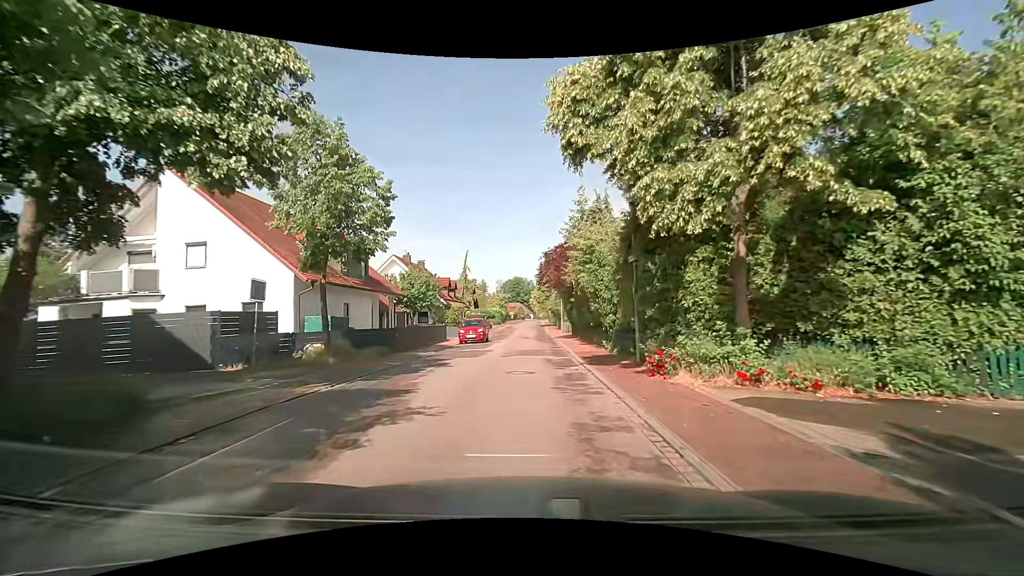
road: residential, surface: asphalt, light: Day
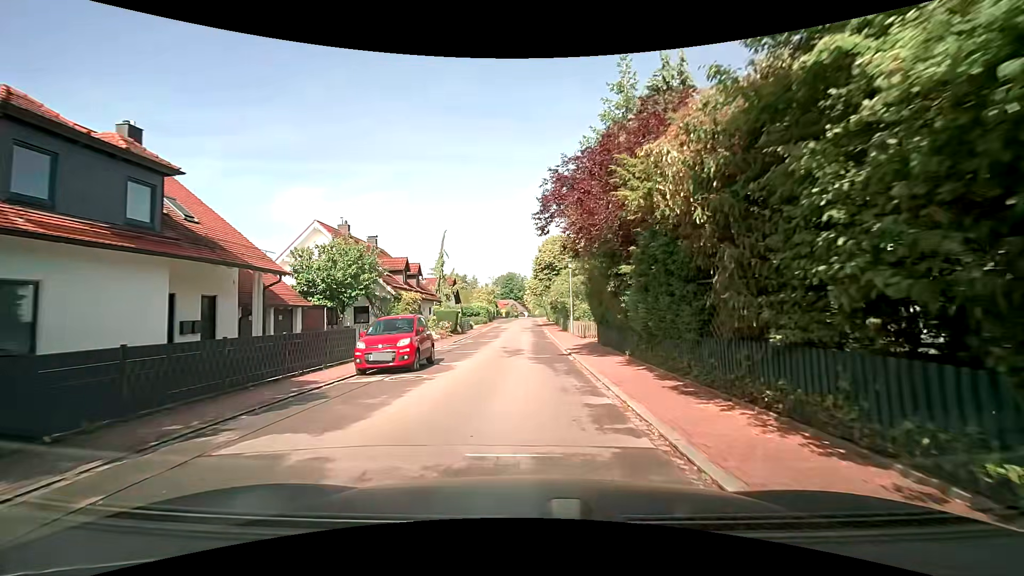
(-0.1, +17.5) m; 0°
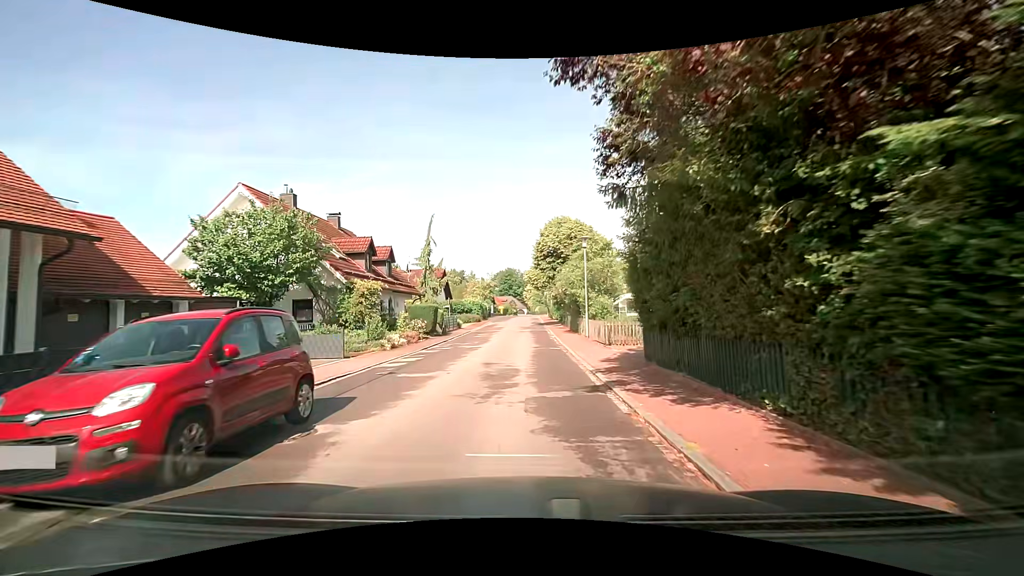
(+0.1, +8.8) m; +1°
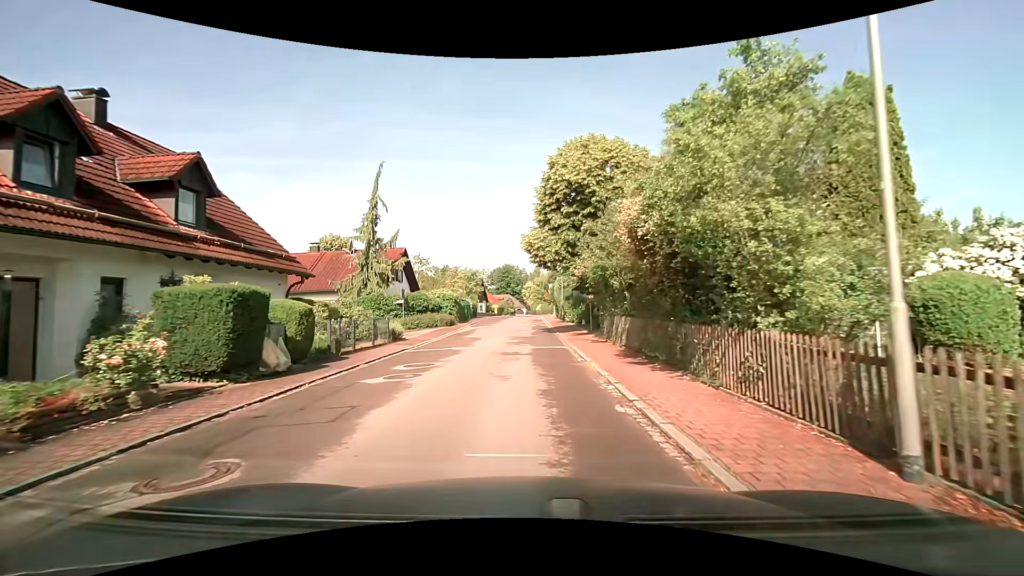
(-0.2, +20.3) m; -1°
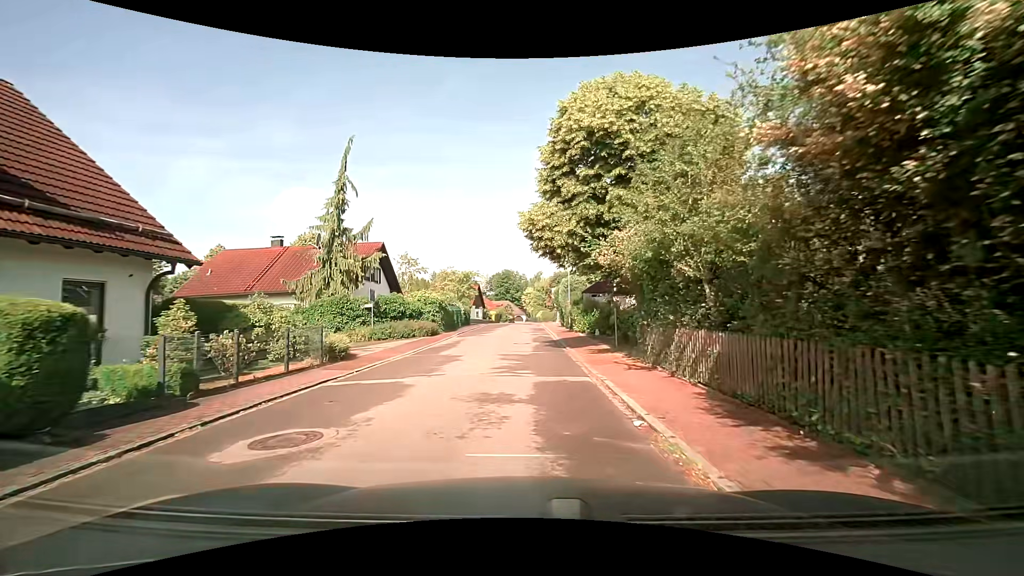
(0.0, +6.9) m; 0°
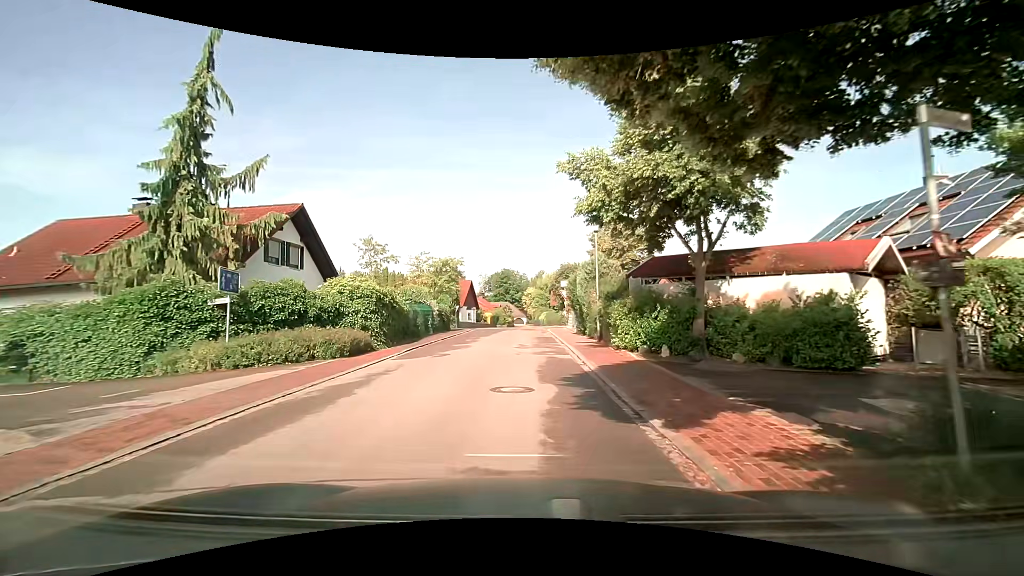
(0.0, +13.8) m; -1°
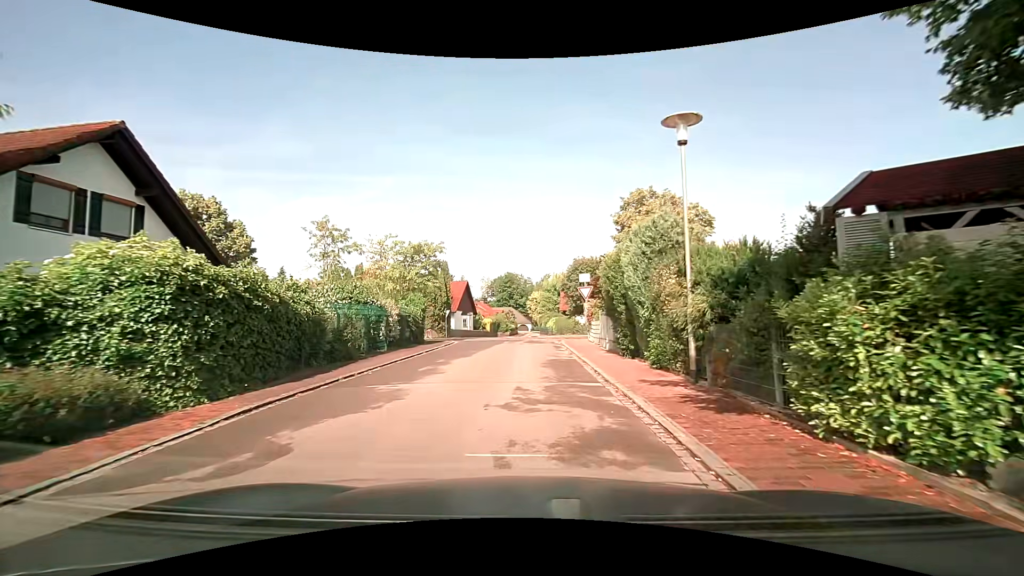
(+0.1, +11.2) m; -1°
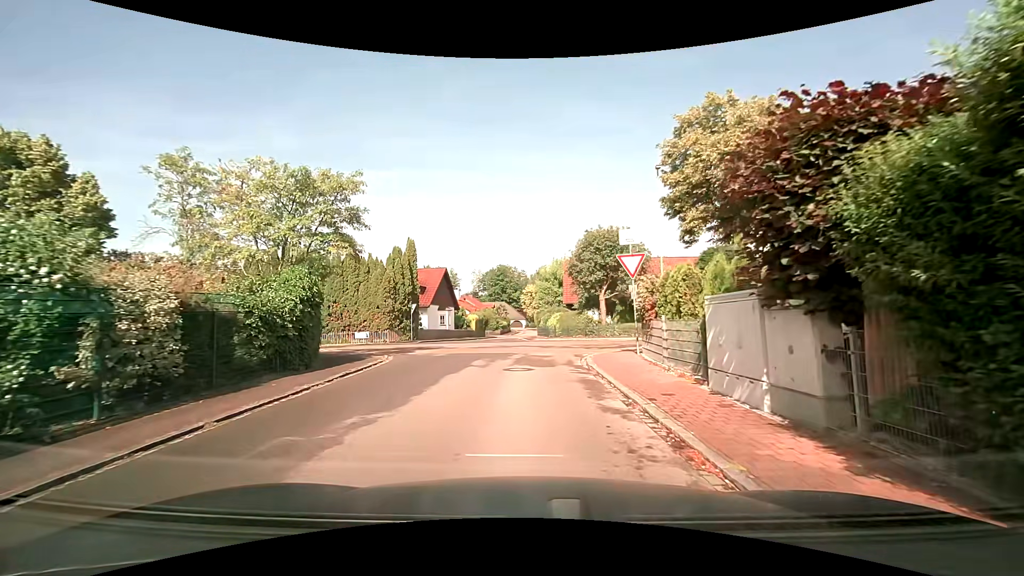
(+0.3, +13.5) m; +3°
